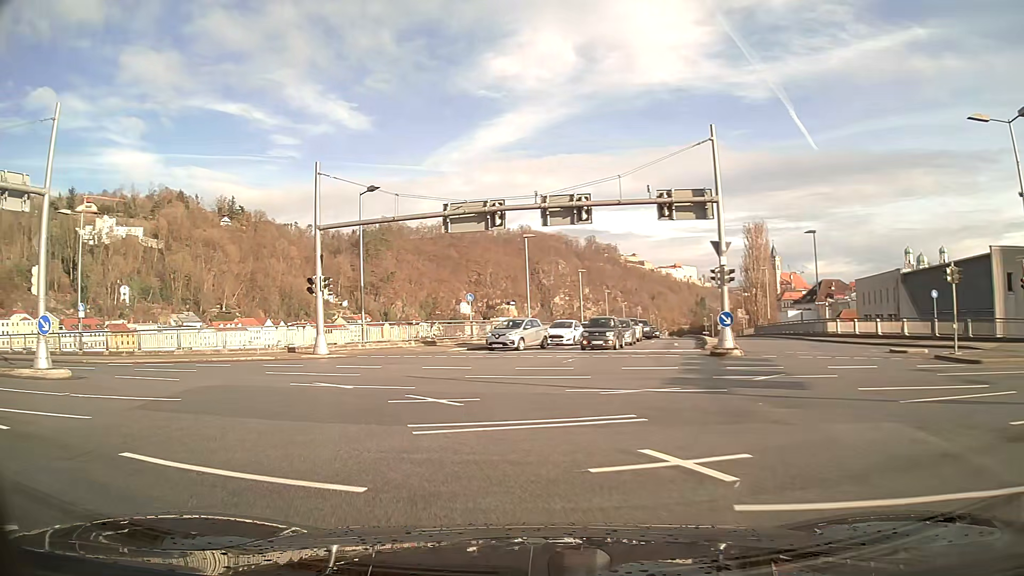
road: primary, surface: asphalt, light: Day
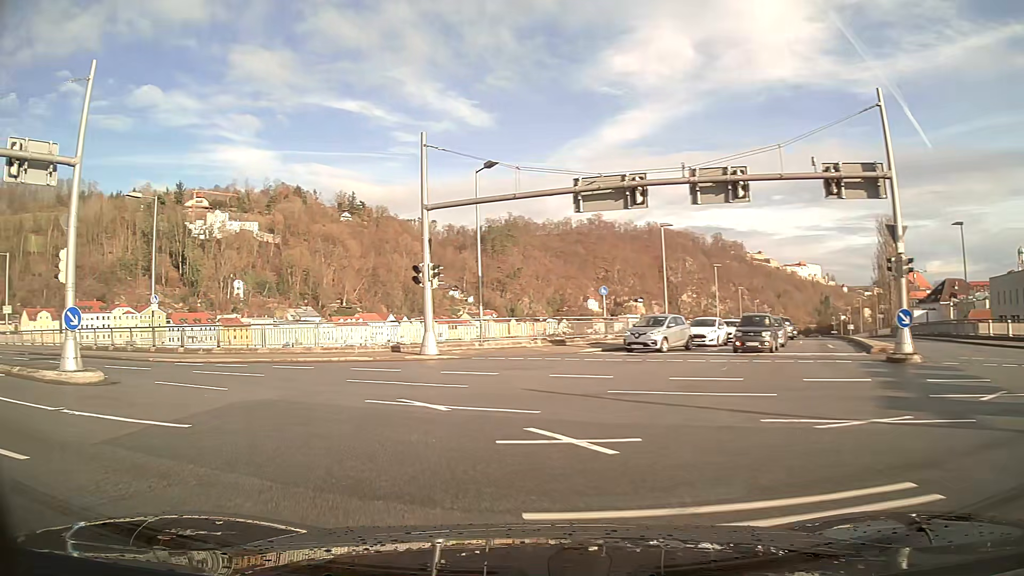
(-0.4, +4.4) m; -11°
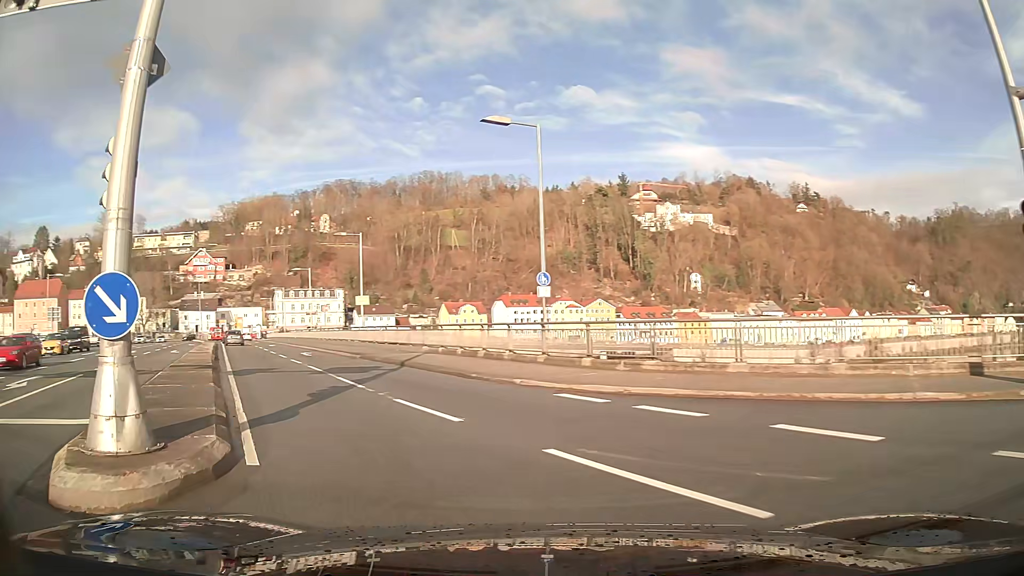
(-4.4, +12.3) m; -39°
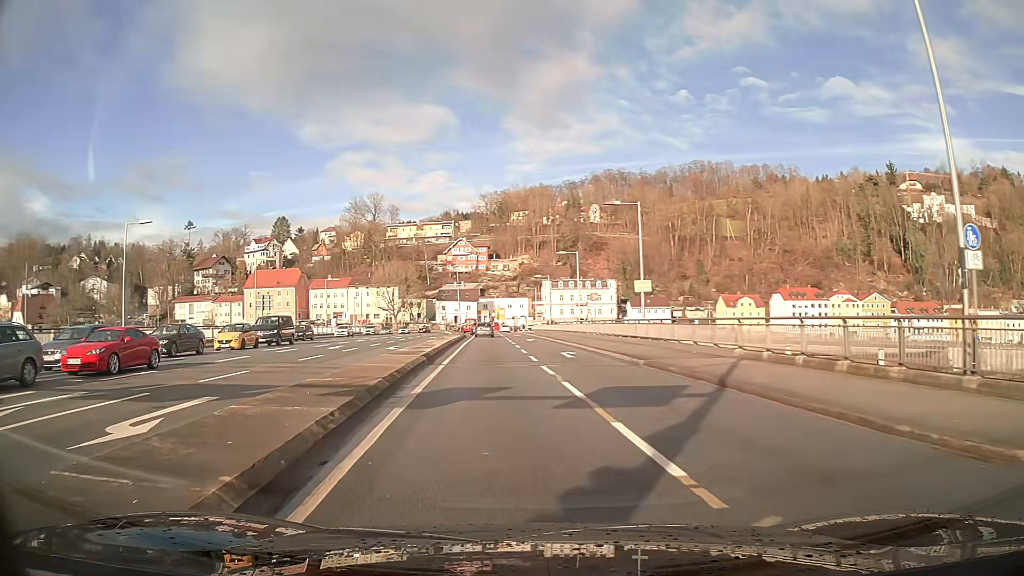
(-1.8, +9.5) m; -19°
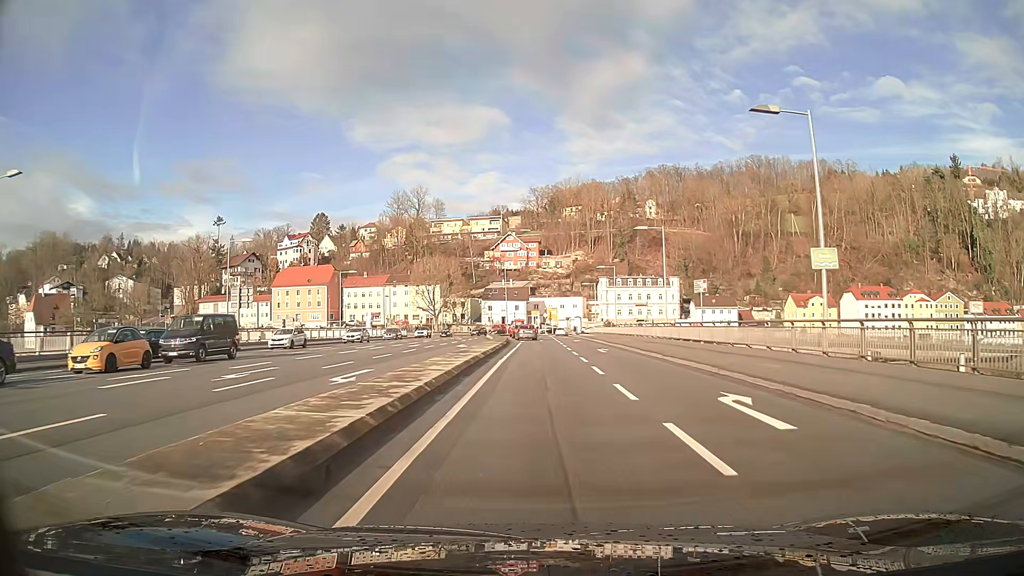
(-0.7, +17.3) m; -3°
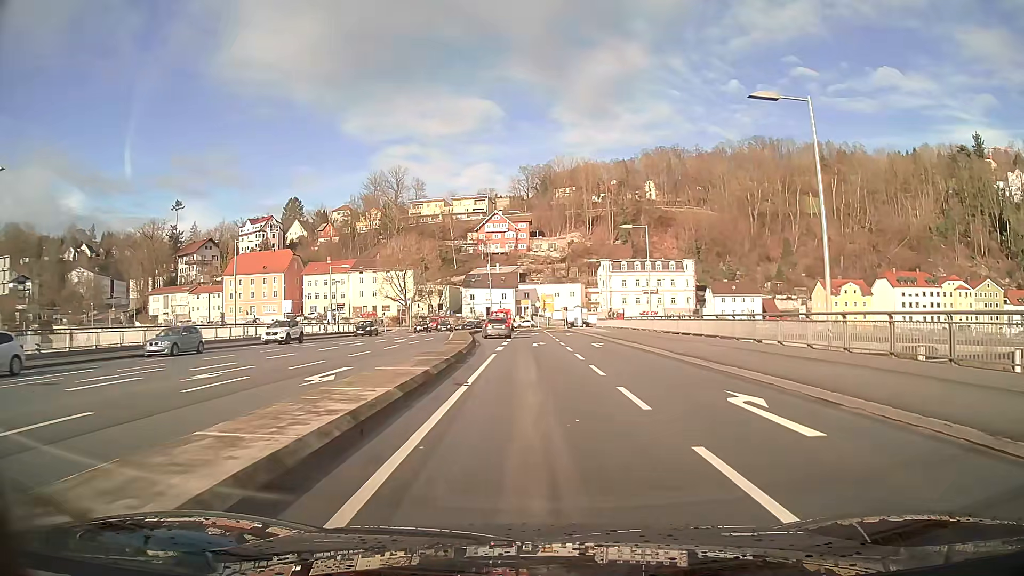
(+0.1, +26.1) m; +1°
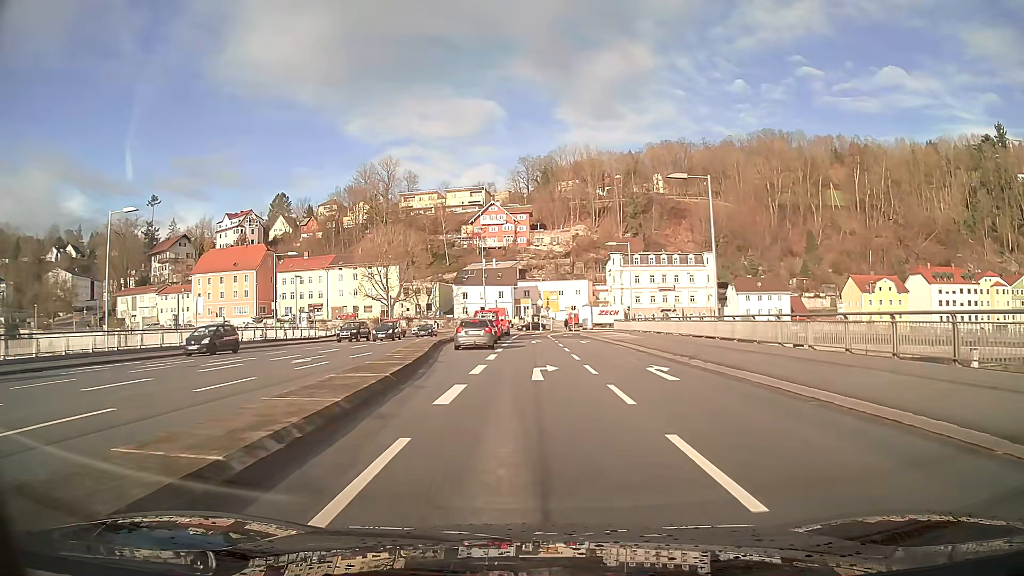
(0.0, +17.2) m; -1°
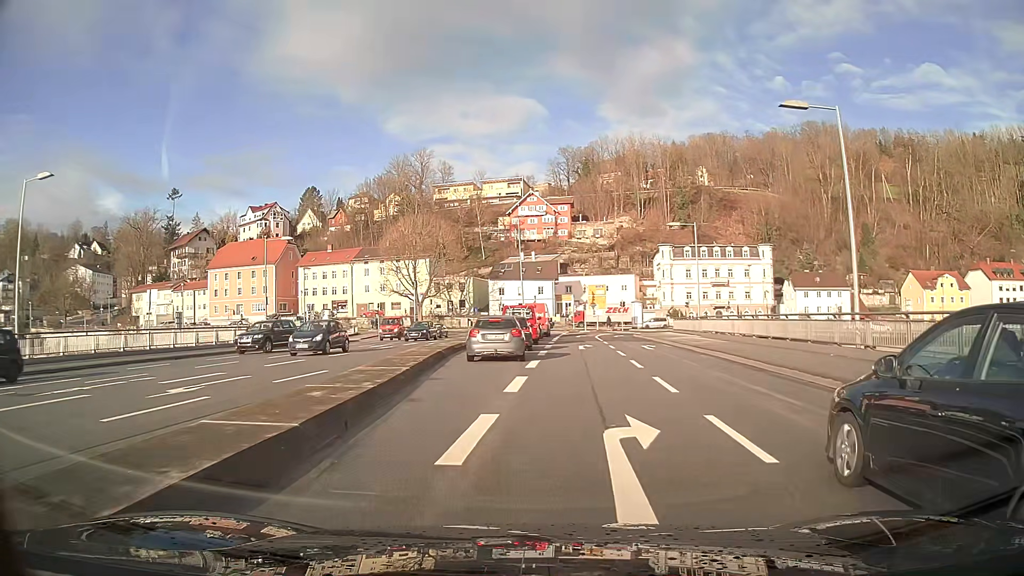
(-0.3, +10.4) m; -4°
(0, +10) (-1, +20) (-1, +30) (0, +40) (0, +50) (+1, +60) (+1, +70) (-2, +79) (-7, +87) (-15, +94) m
